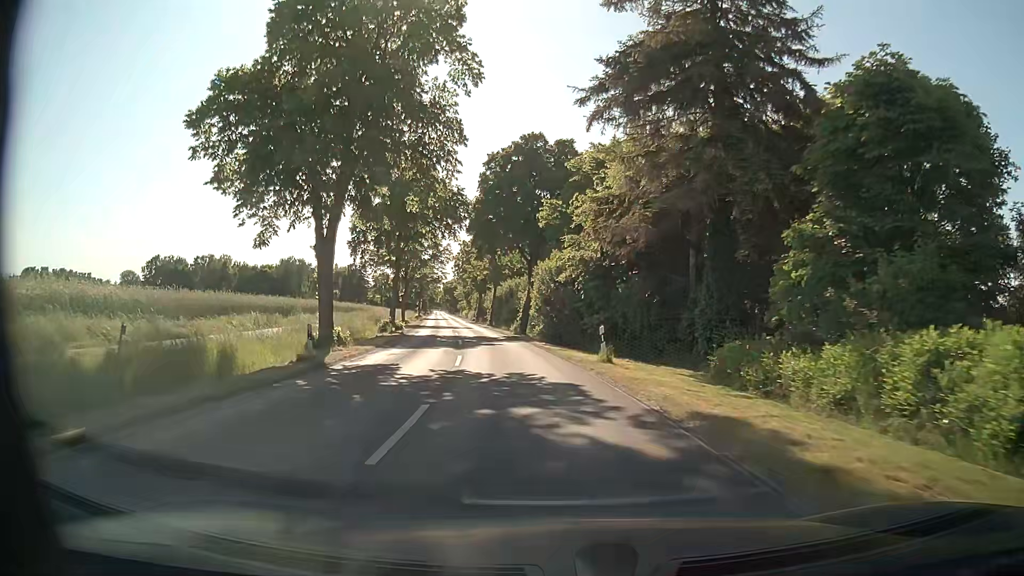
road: secondary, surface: asphalt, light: Day
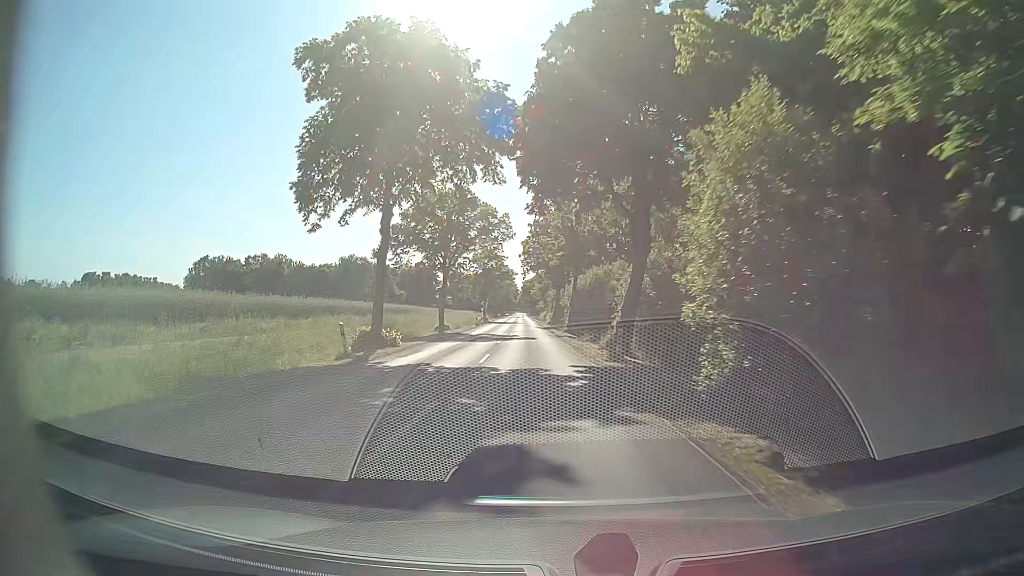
(-1.3, +23.7) m; -7°
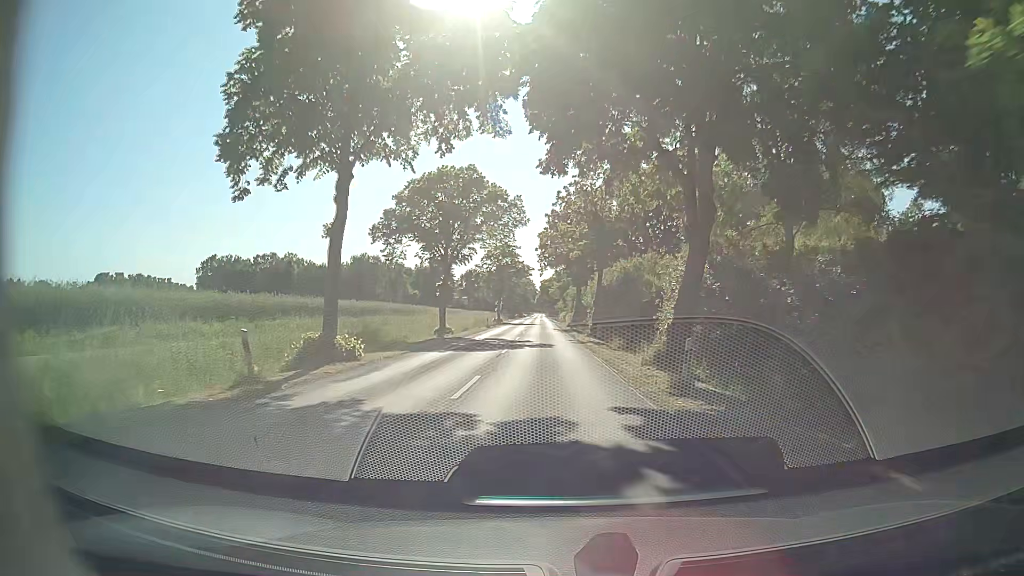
(-0.1, +7.9) m; -1°
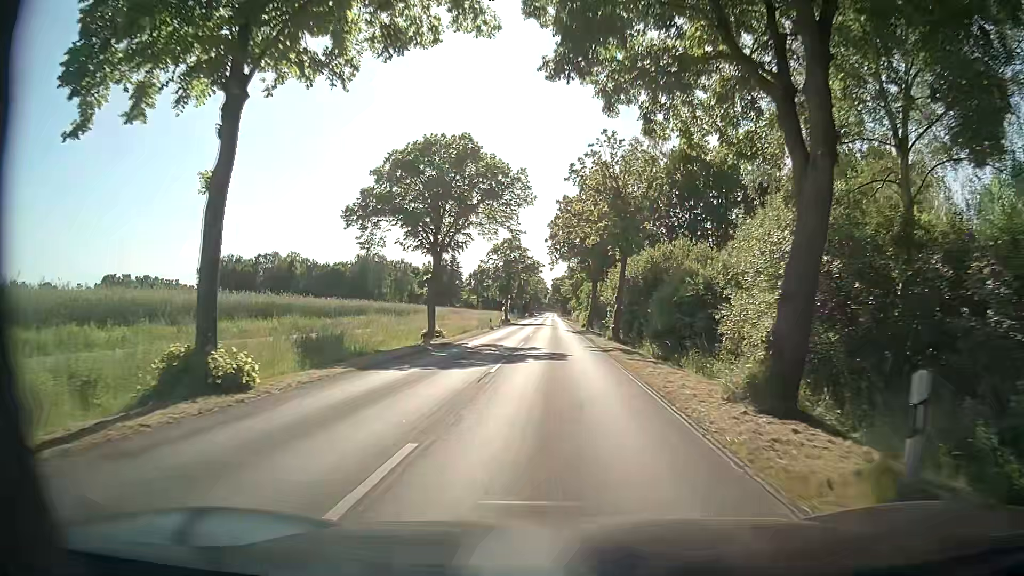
(-0.1, +7.9) m; -2°
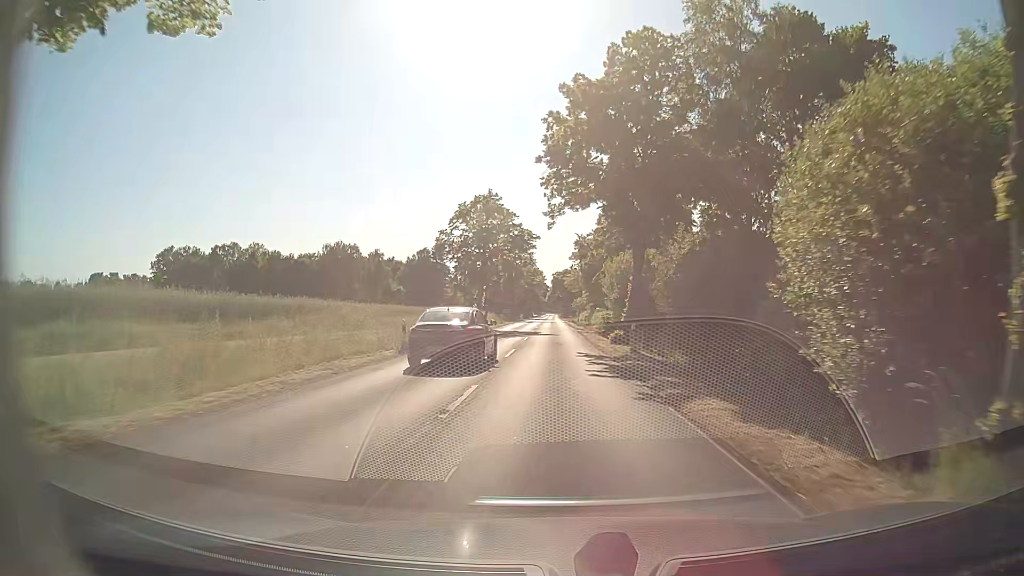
(-0.1, +31.7) m; 0°
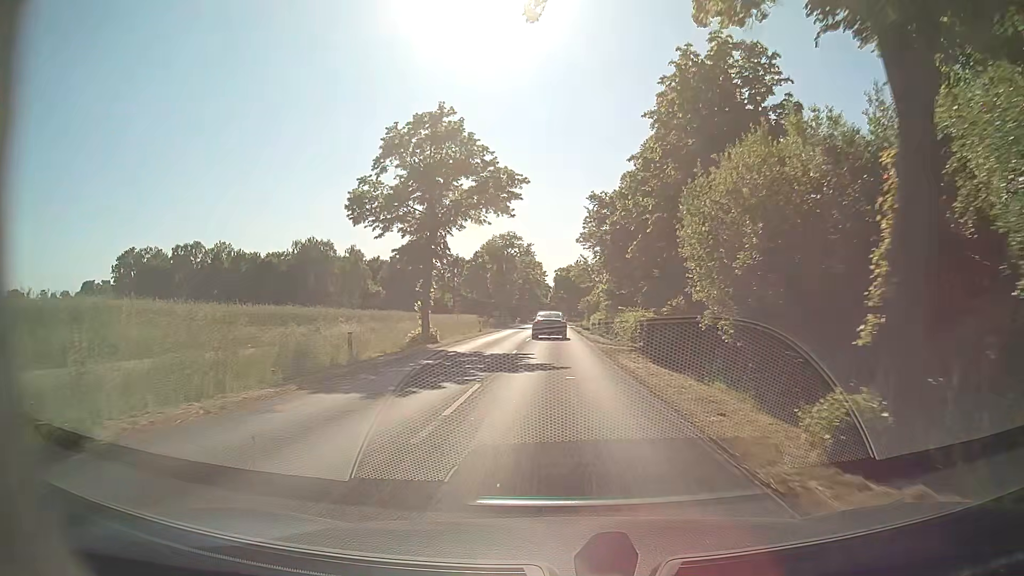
(-0.1, +23.8) m; 0°
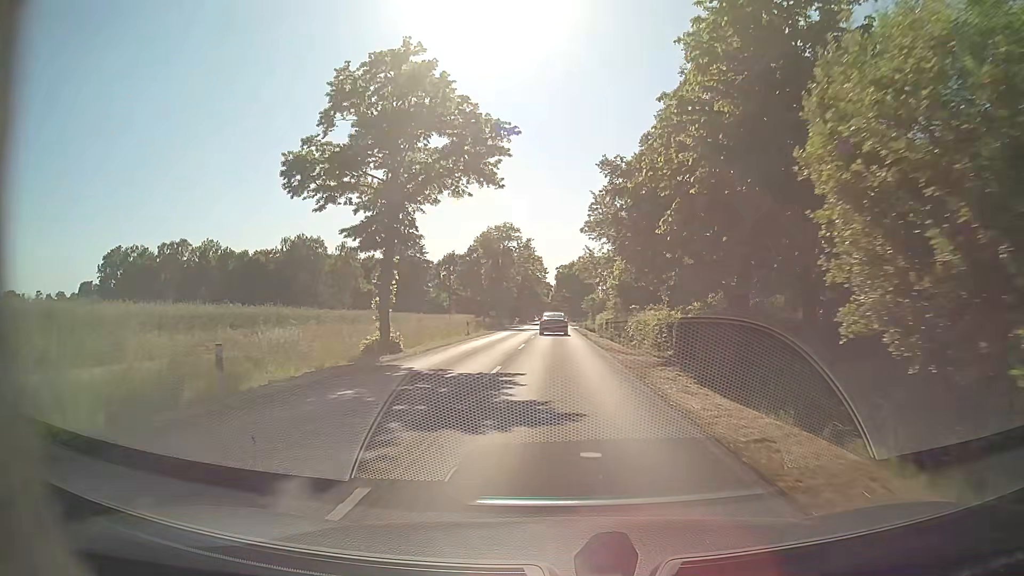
(0.0, +7.9) m; 0°
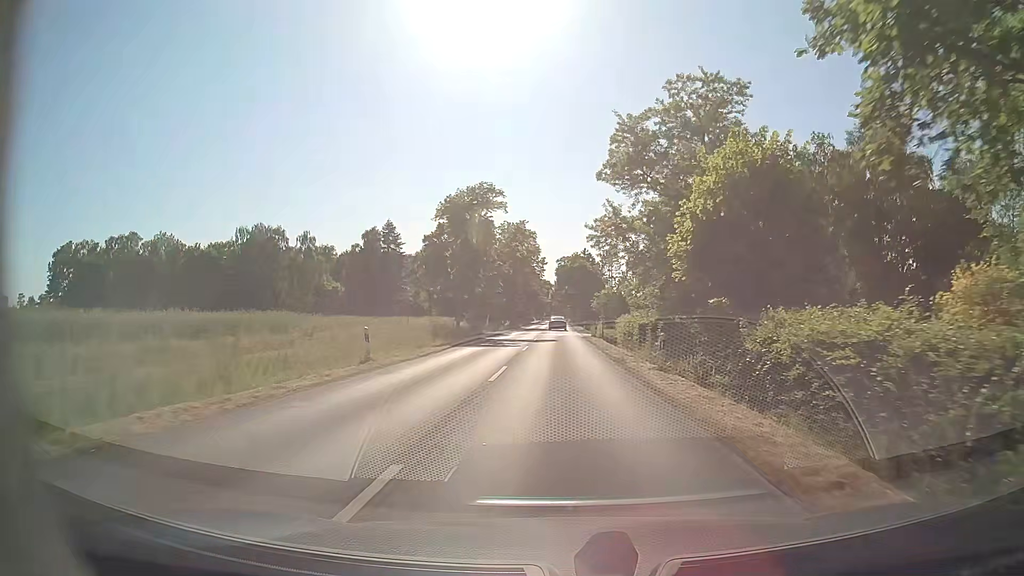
(-0.1, +23.7) m; 0°
(0, +10) (0, +20) (0, +30) (0, +40) (0, +50) (0, +60) (0, +70) (0, +80) (0, +90) (+1, +100) m
